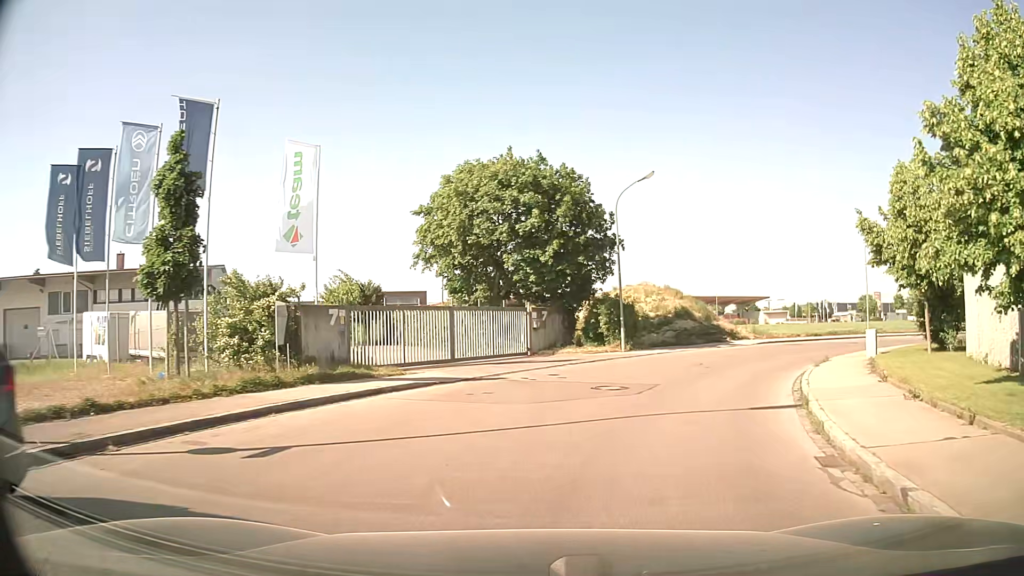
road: unclassified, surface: asphalt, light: Day
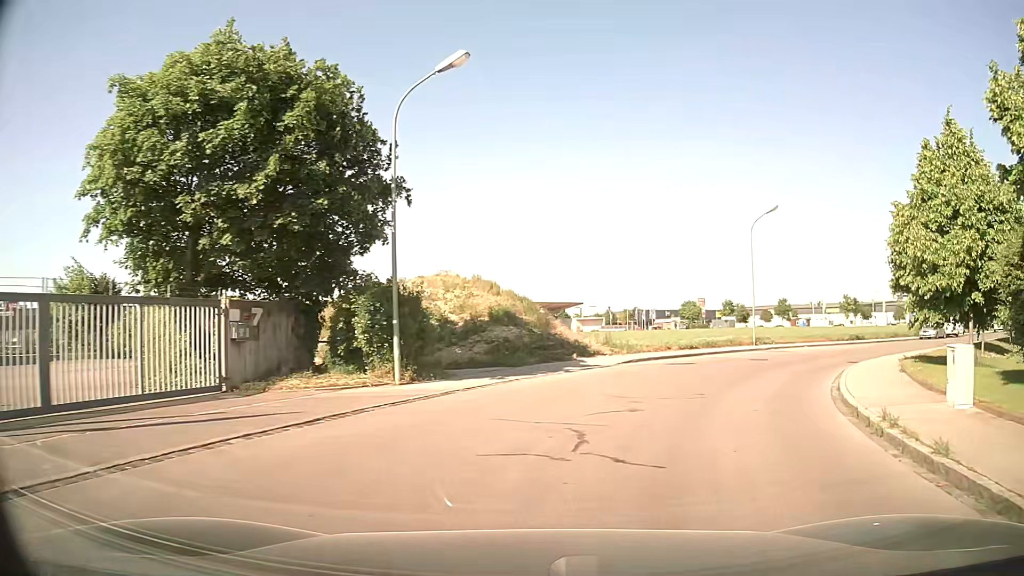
(+1.8, +13.0) m; +16°
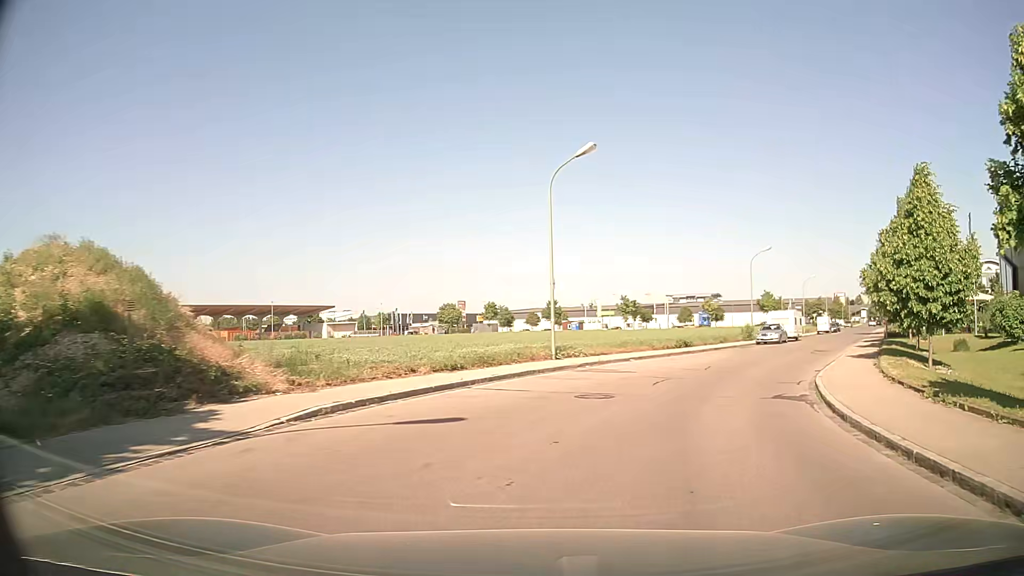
(+2.5, +13.1) m; +20°
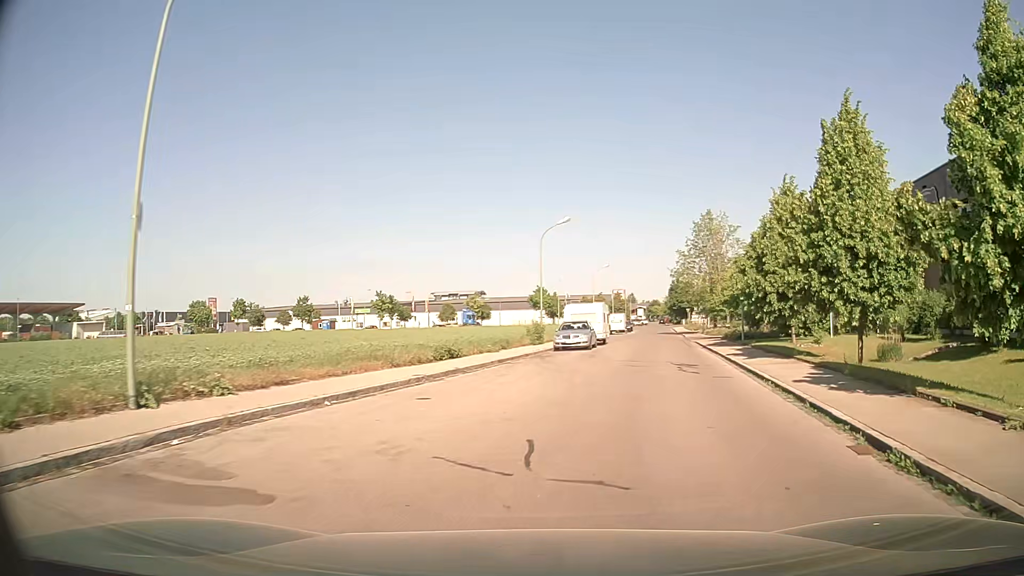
(+2.5, +14.3) m; +20°
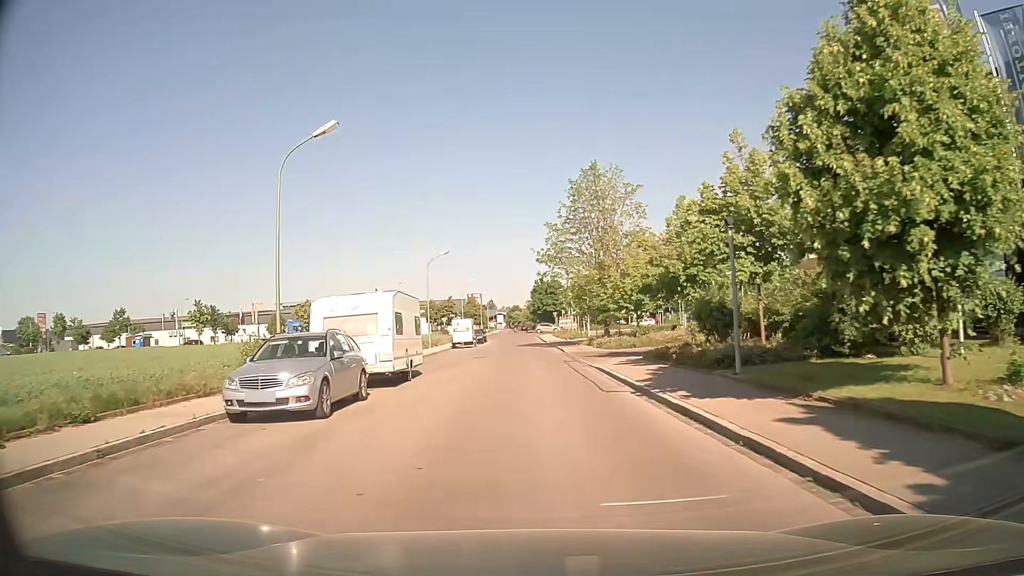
(+3.4, +21.0) m; +11°
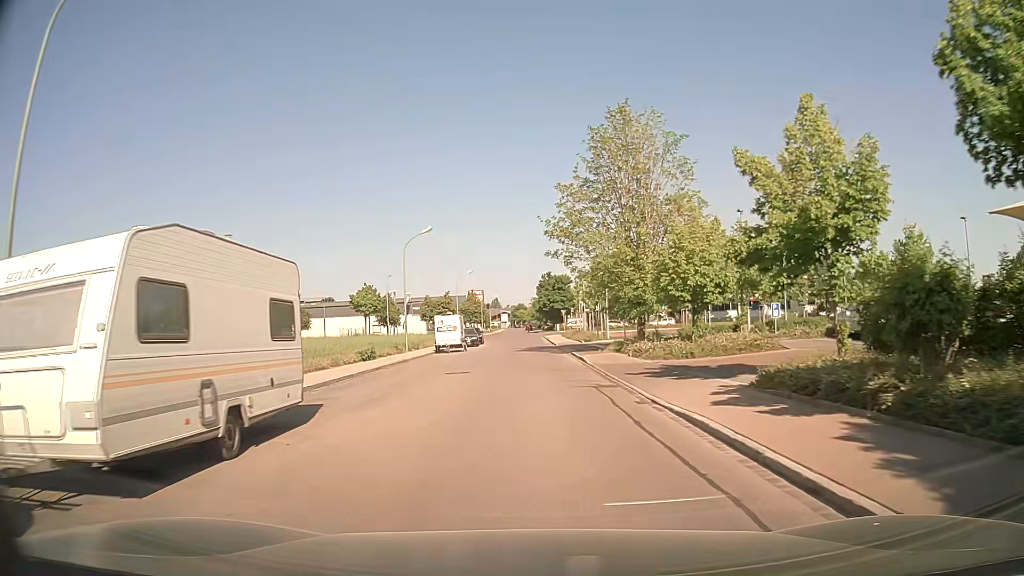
(-0.1, +11.7) m; -1°
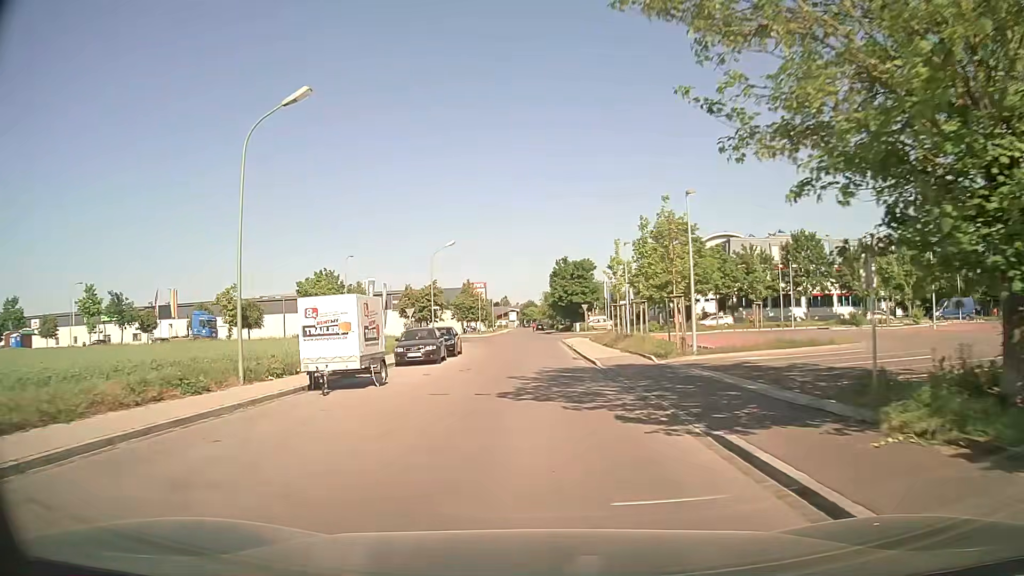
(-0.1, +24.8) m; 0°
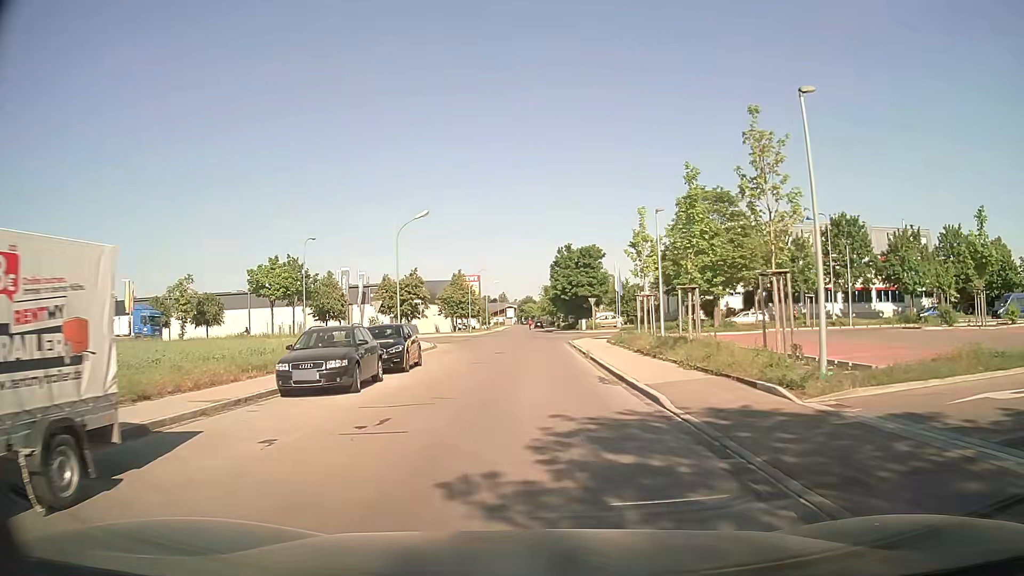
(0.0, +11.8) m; 0°
(0, +10) (0, +20) (0, +30) (0, +40) (0, +50) (0, +60) (0, +70) (0, +80) (0, +90) (0, +100) m
